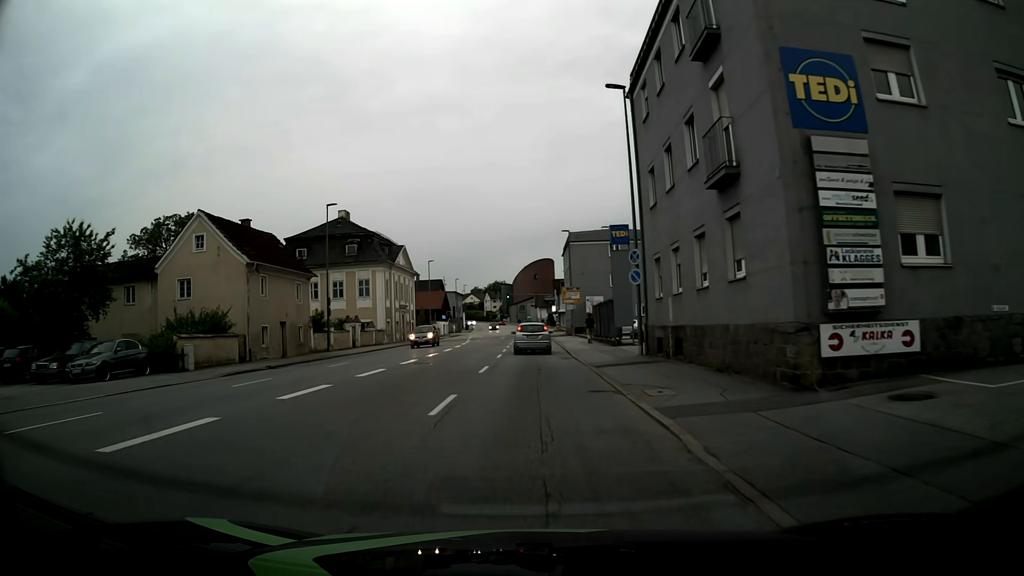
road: tertiary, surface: asphalt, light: Day
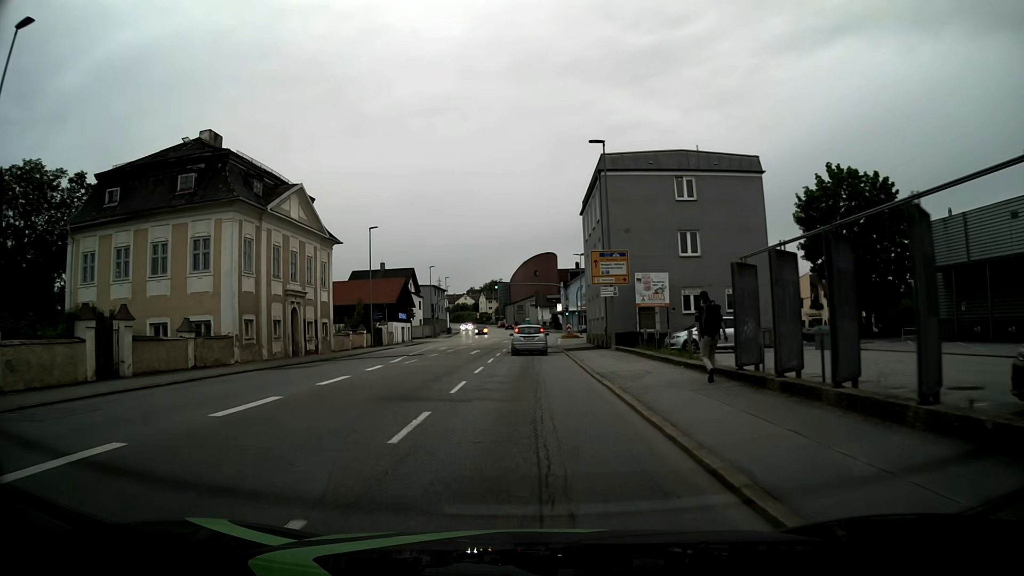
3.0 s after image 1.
(0.0, +32.7) m; 0°
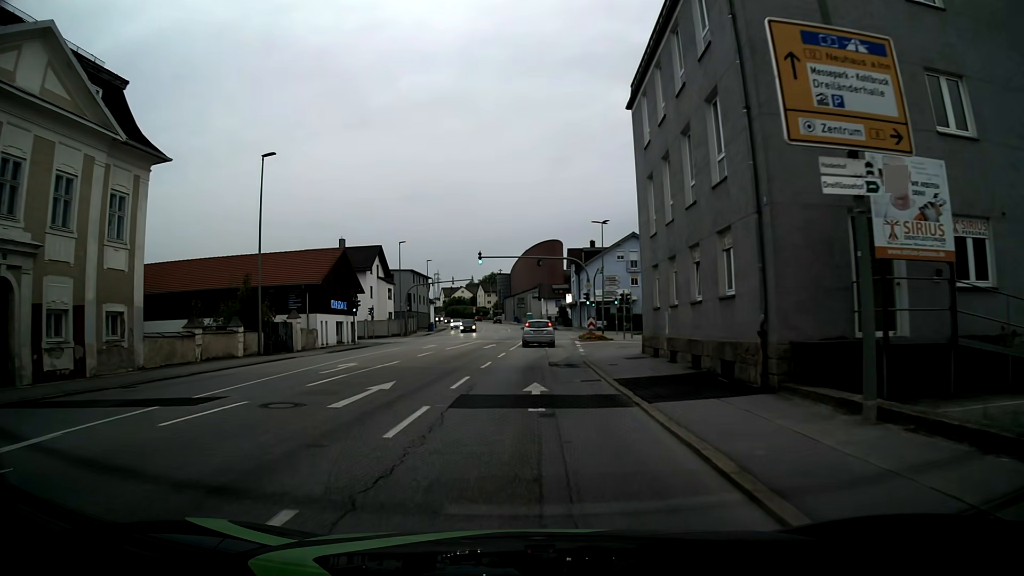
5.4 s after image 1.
(-0.1, +24.2) m; 0°
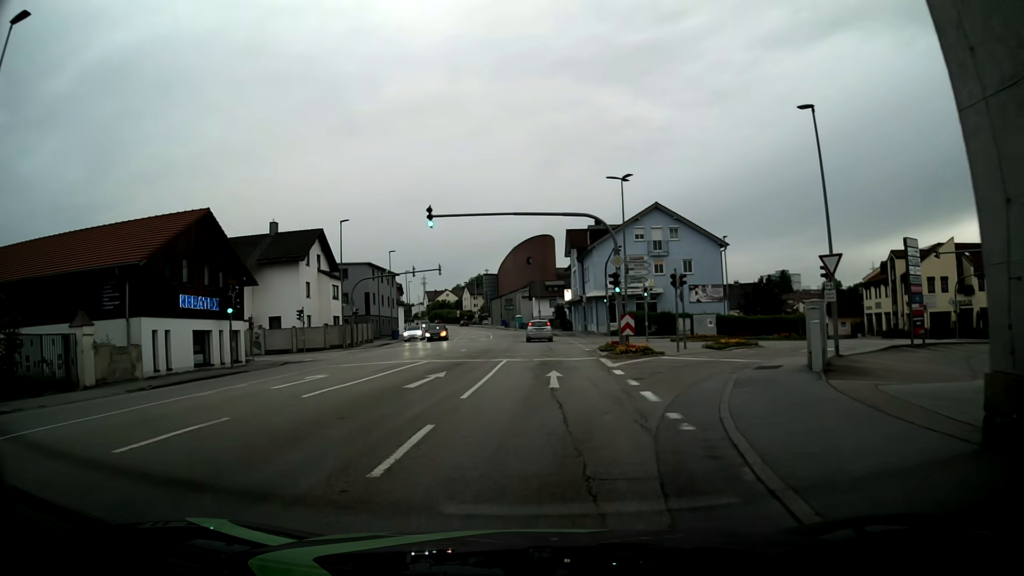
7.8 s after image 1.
(-0.1, +19.6) m; 0°
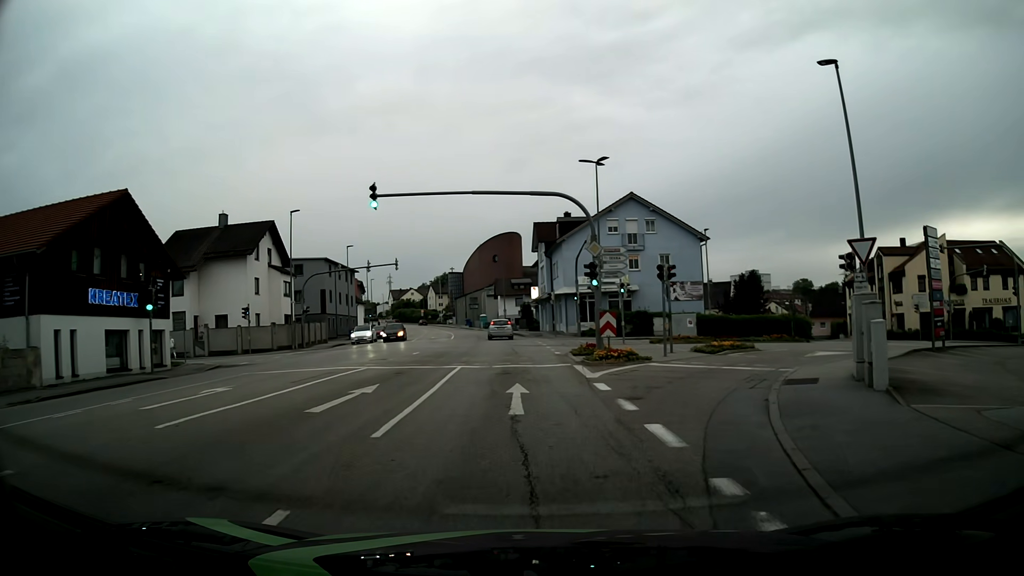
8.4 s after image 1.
(+0.1, +4.3) m; +2°
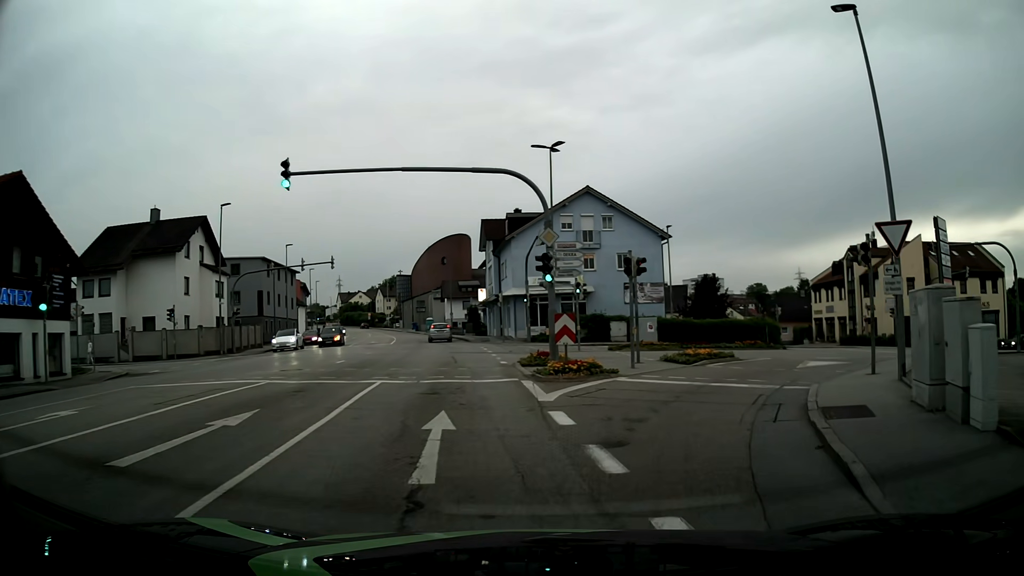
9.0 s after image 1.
(+0.2, +4.0) m; +5°
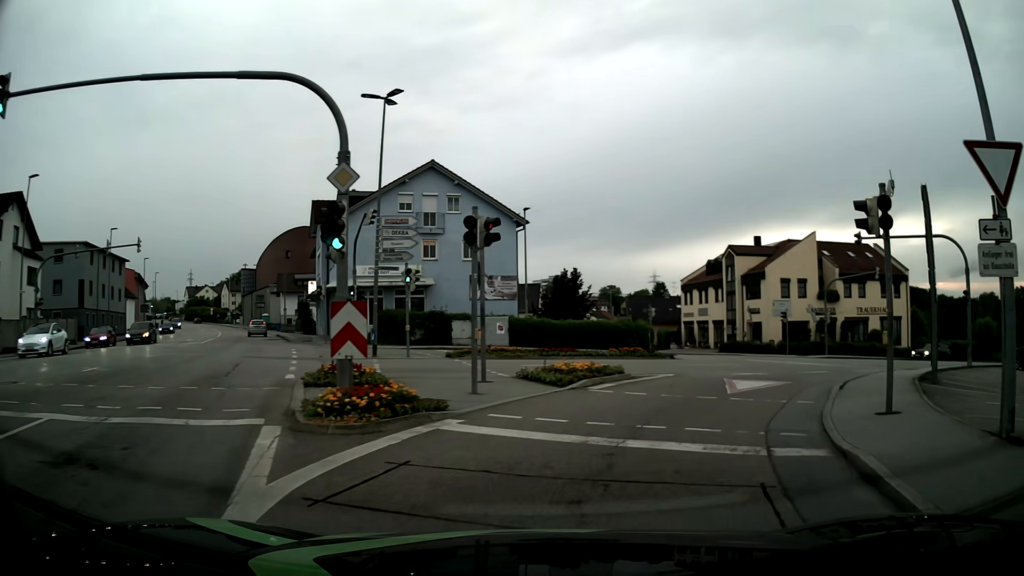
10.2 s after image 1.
(+0.8, +7.3) m; +13°
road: tertiary_link
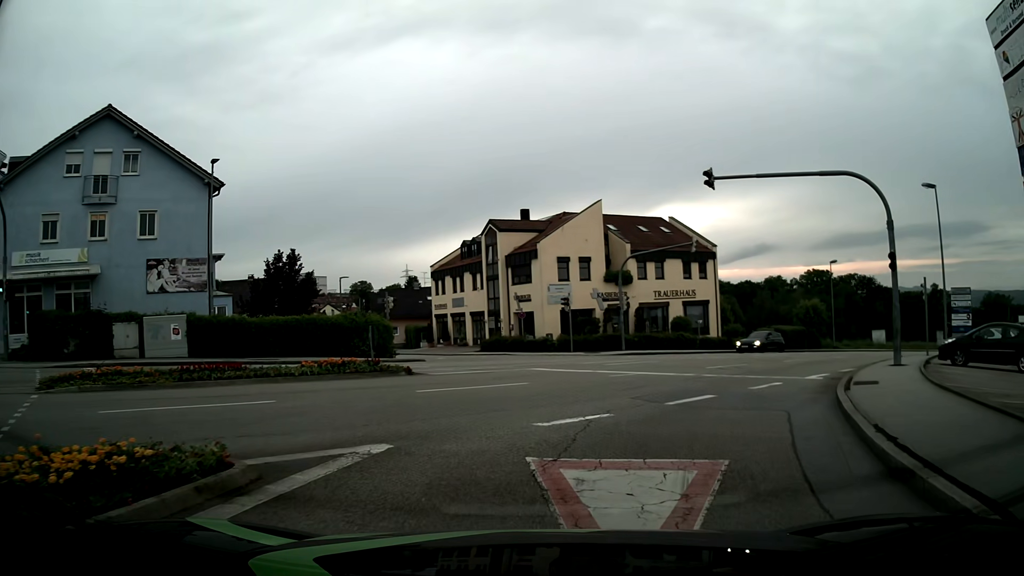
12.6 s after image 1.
(+2.3, +11.2) m; +22°
(+1, +10) (+5, +19) (+12, +27) (+18, +34) (+26, +41) (+33, +47) (+41, +53) (+50, +59) (+58, +64) (+67, +68) m
